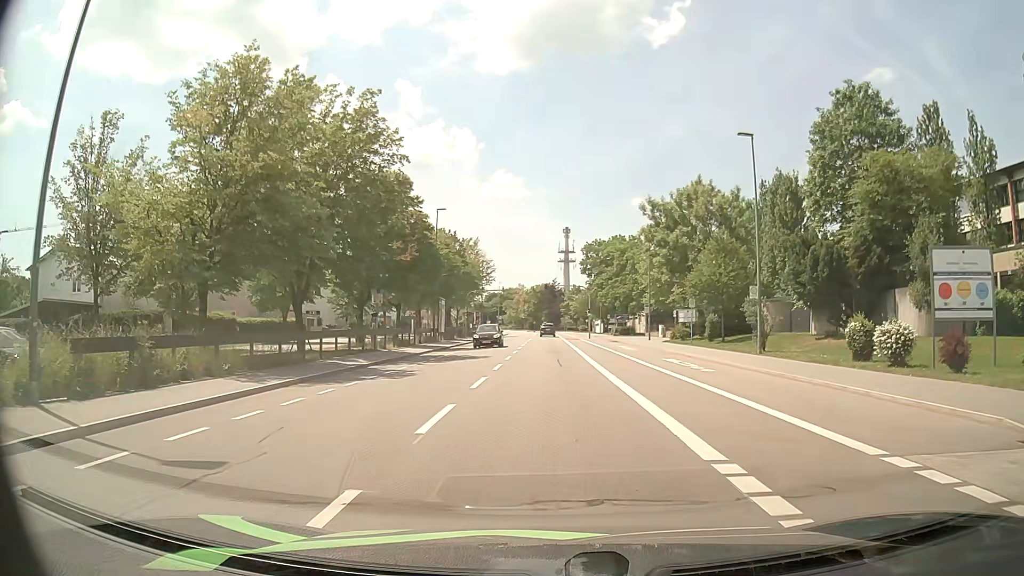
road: tertiary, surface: asphalt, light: Day
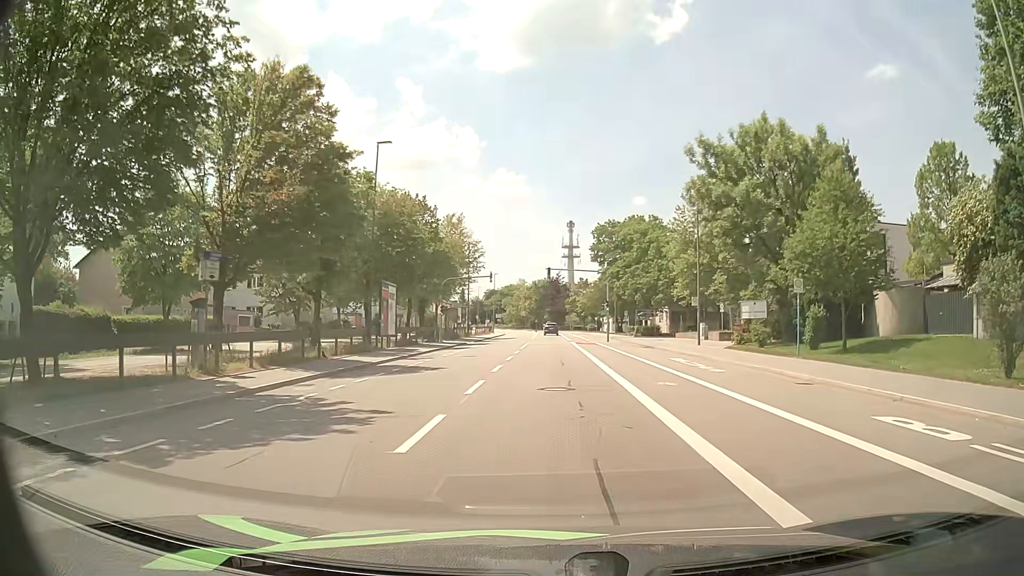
(-0.1, +19.4) m; 0°
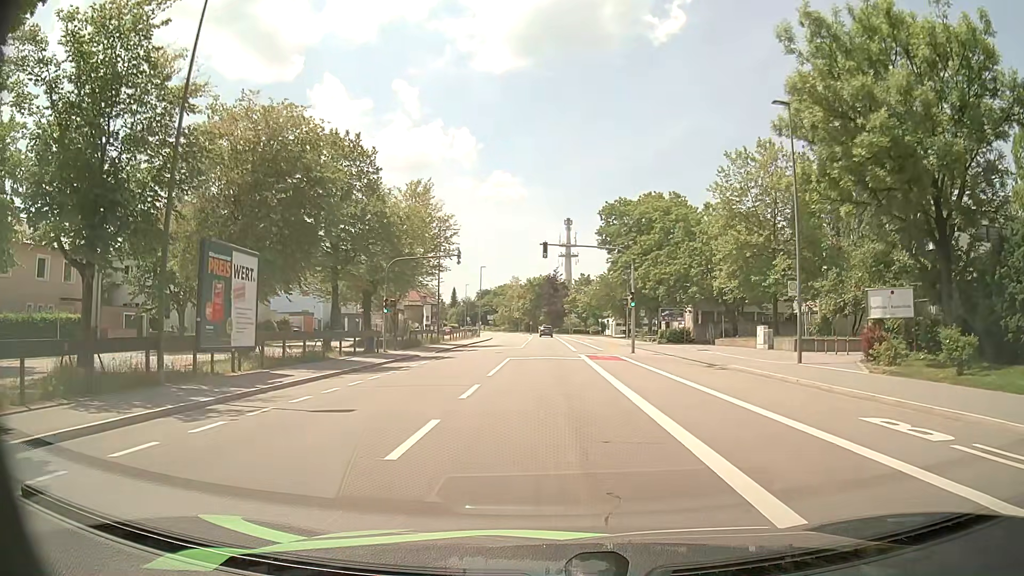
(-0.1, +18.2) m; 0°
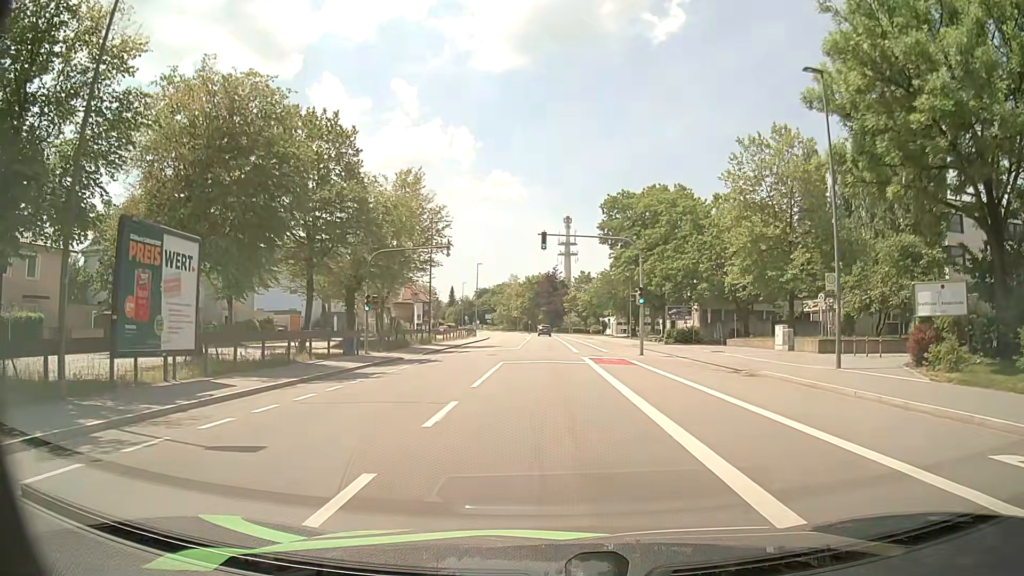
(0.0, +3.7) m; +1°
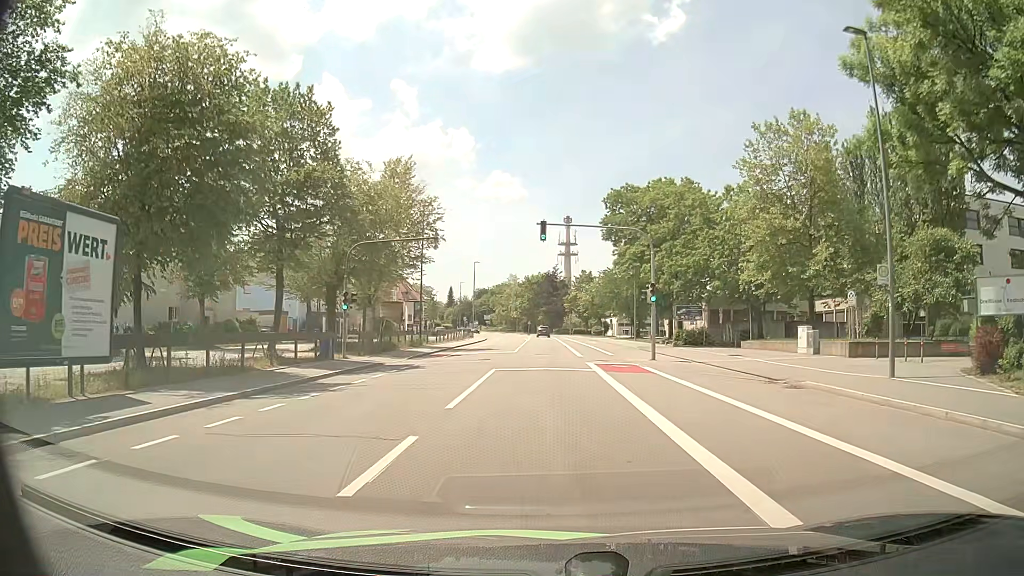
(0.0, +3.8) m; 0°
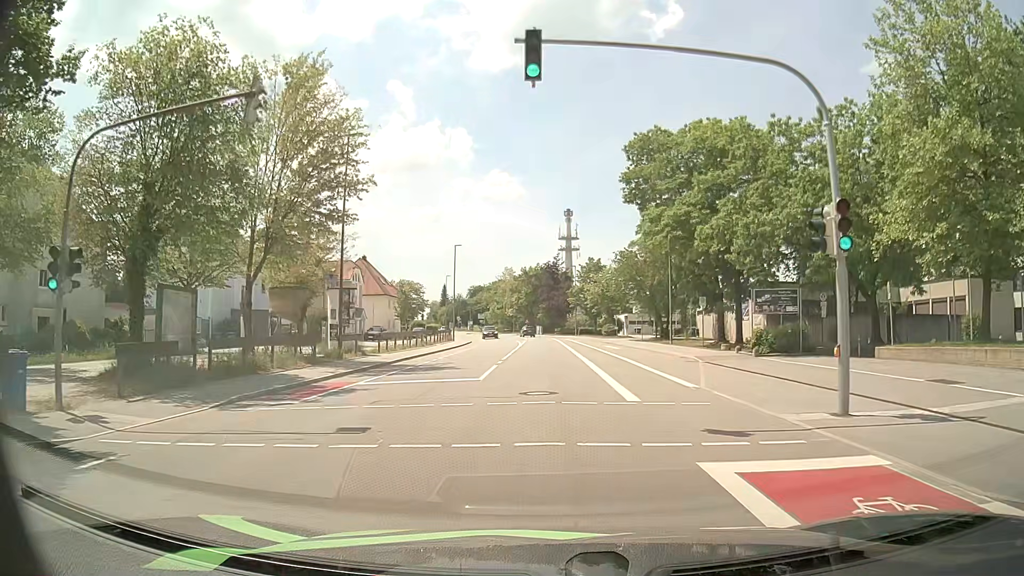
(-0.1, +19.5) m; 0°
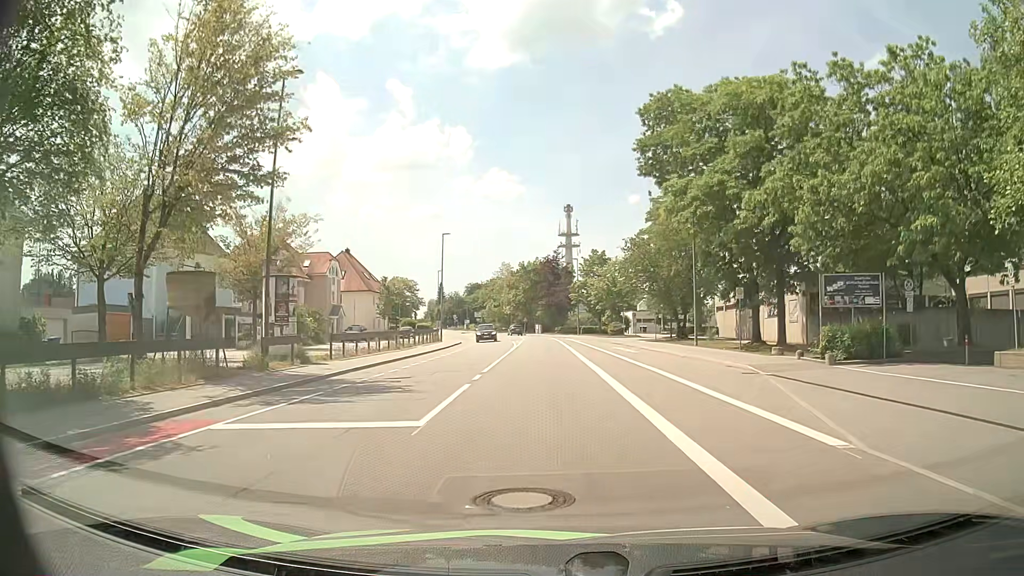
(-0.1, +8.3) m; 0°
(0, +10) (0, +20) (0, +30) (-1, +40) (-1, +50) (-1, +60) (-1, +70) (-2, +80) (-3, +90) (-5, +100) m
